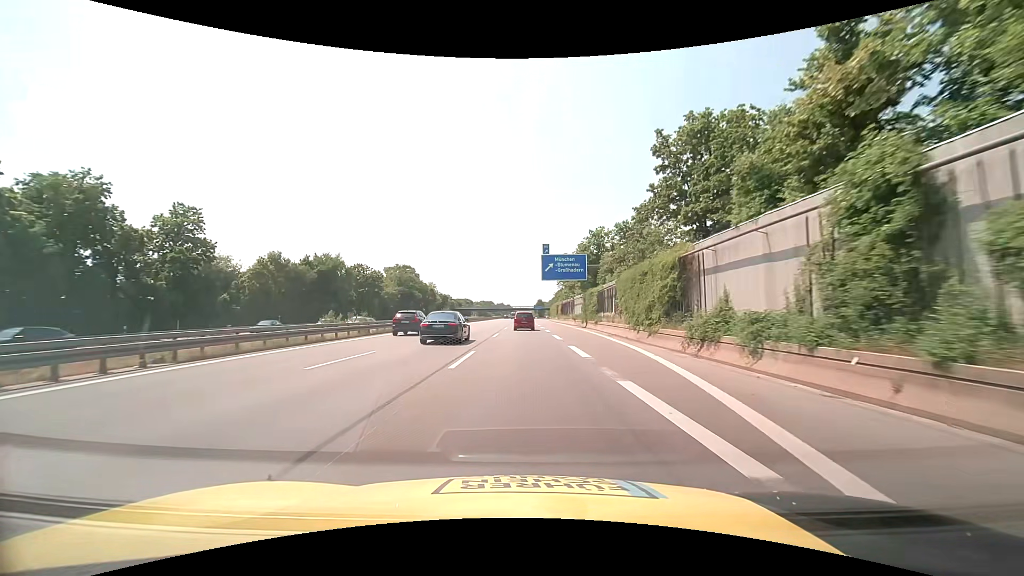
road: motorway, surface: asphalt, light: Day
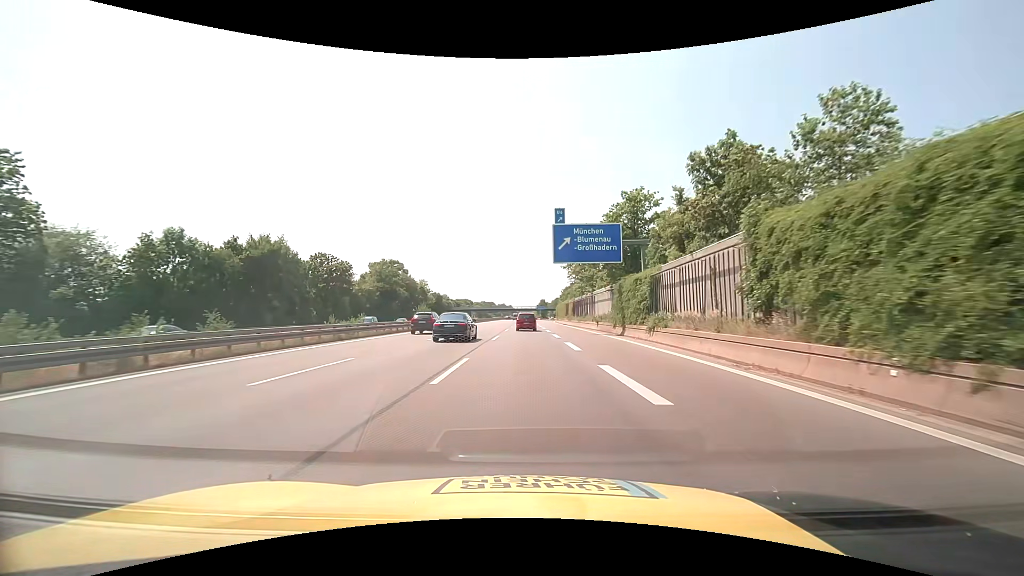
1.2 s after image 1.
(0.0, +20.8) m; 0°
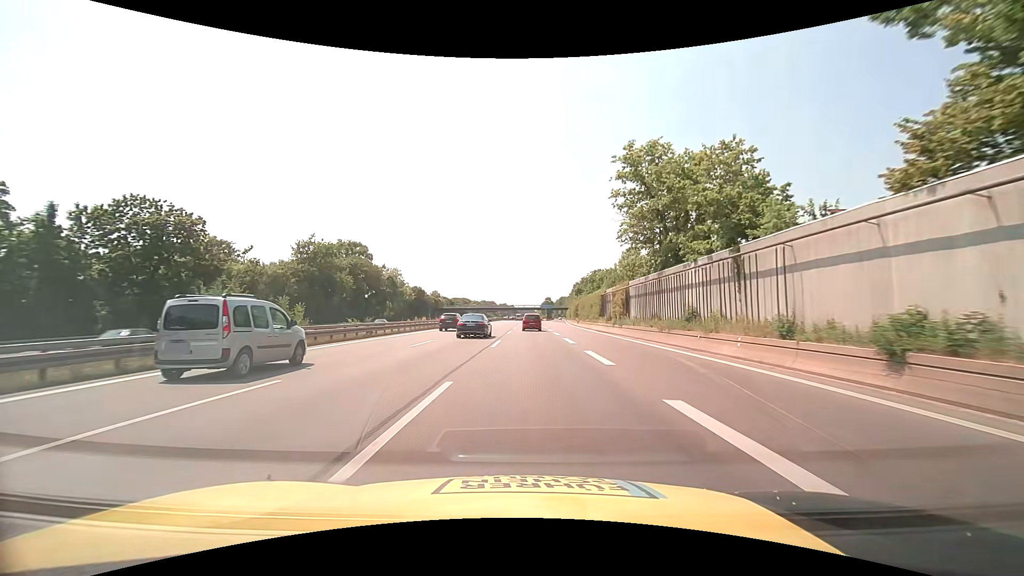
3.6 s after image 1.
(-0.1, +41.5) m; 0°
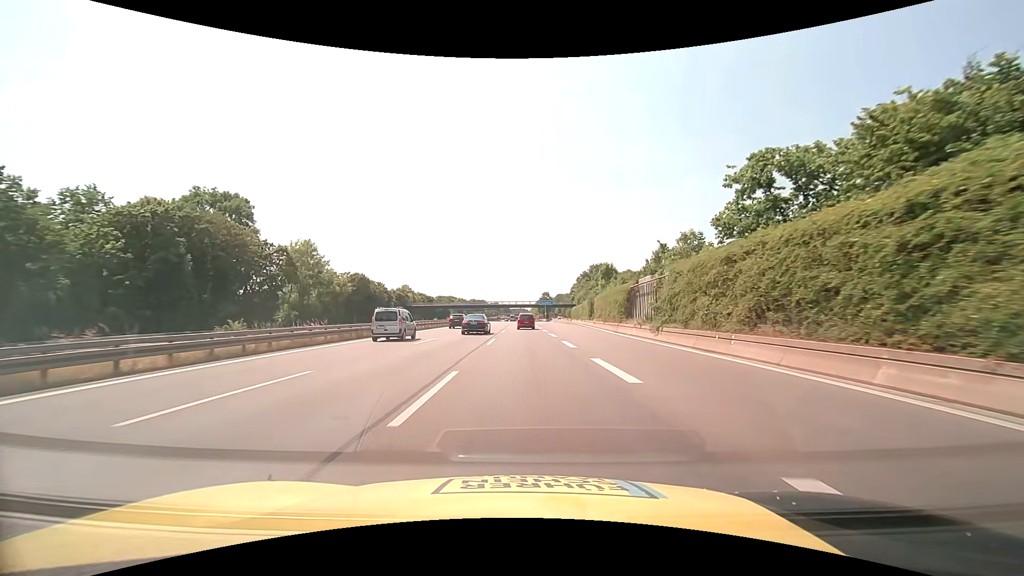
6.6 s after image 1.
(+0.2, +51.9) m; 0°
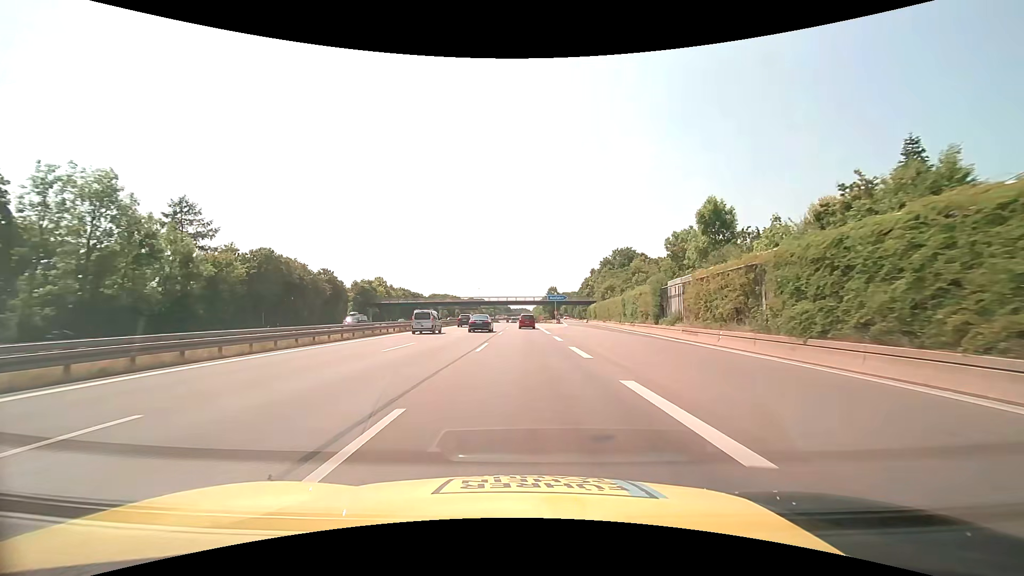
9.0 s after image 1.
(+0.1, +41.5) m; 0°
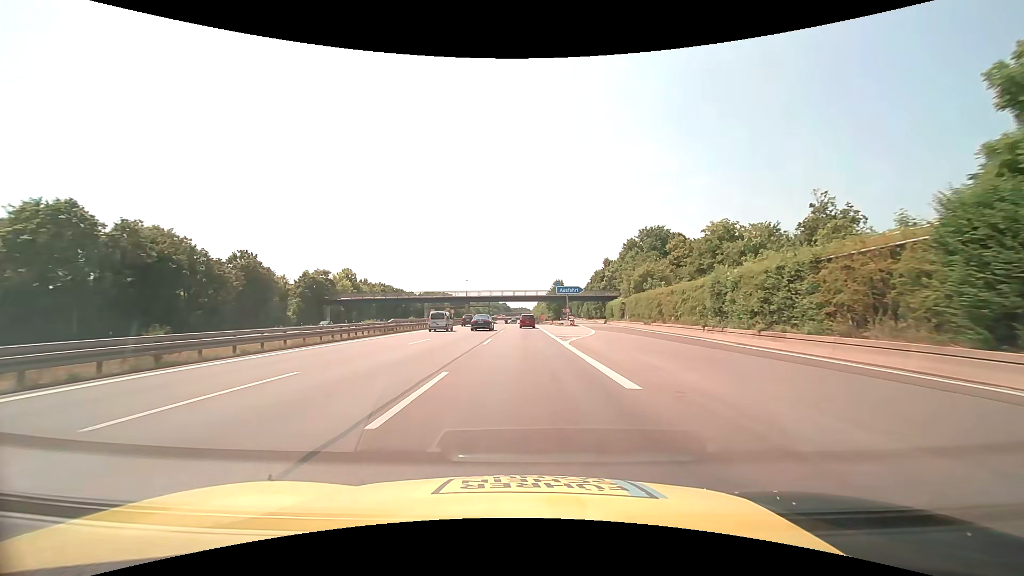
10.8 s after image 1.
(-0.1, +31.1) m; 0°
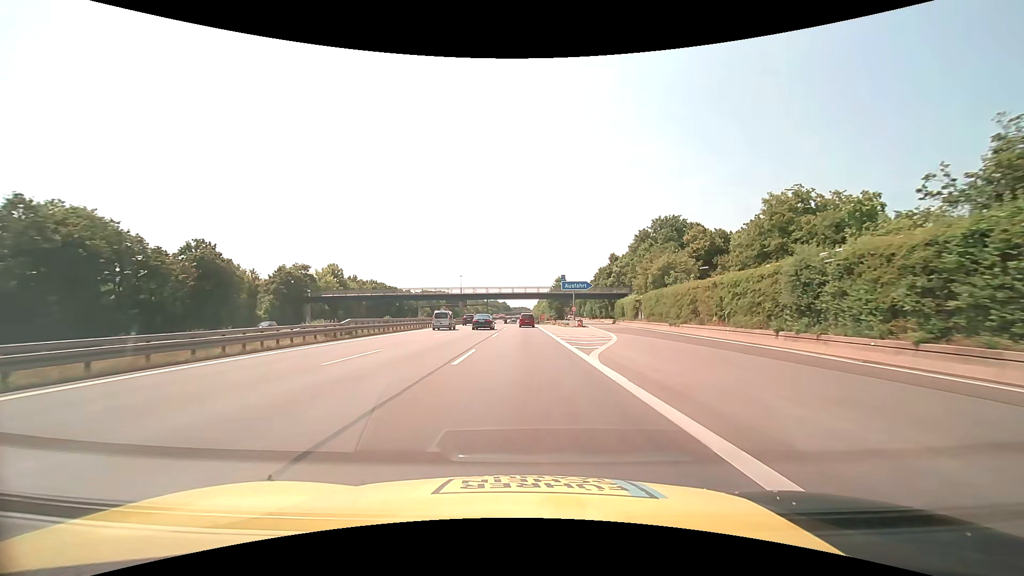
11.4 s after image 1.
(0.0, +10.4) m; 0°
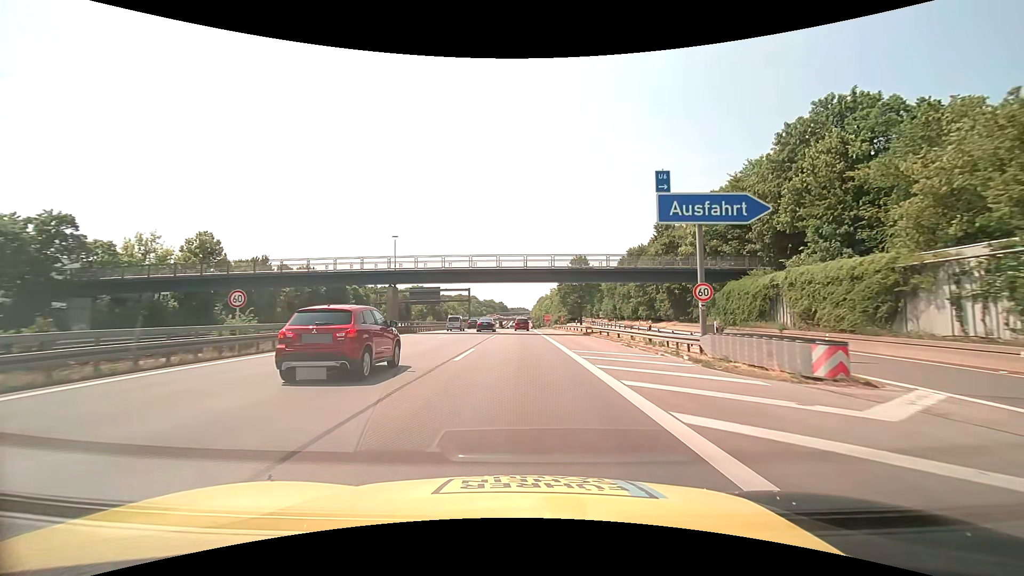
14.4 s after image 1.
(0.0, +52.0) m; 0°
(0, +10) (0, +20) (0, +30) (0, +40) (0, +50) (0, +60) (0, +70) (0, +80) (0, +90) (0, +100) m
